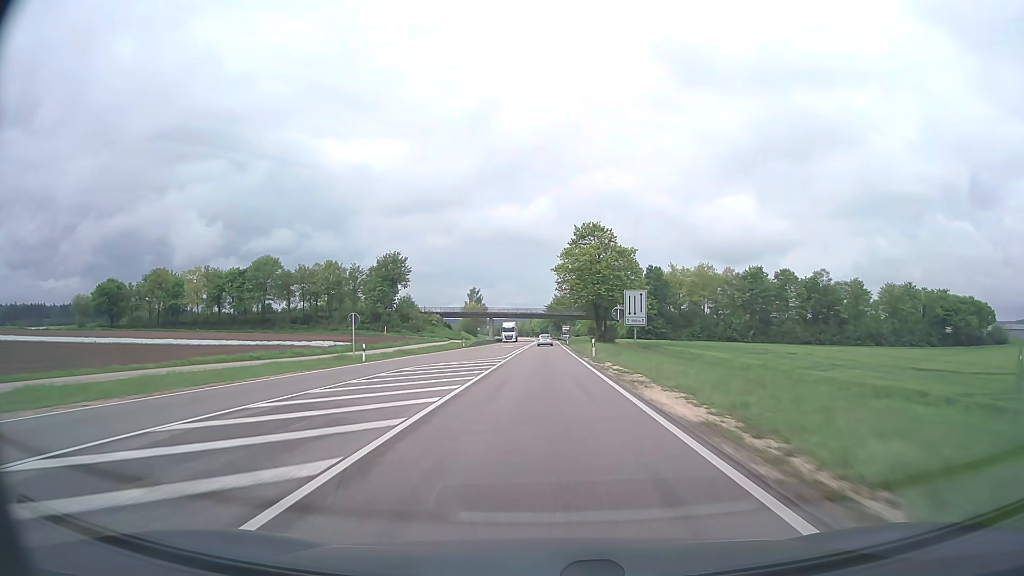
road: trunk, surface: asphalt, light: Day
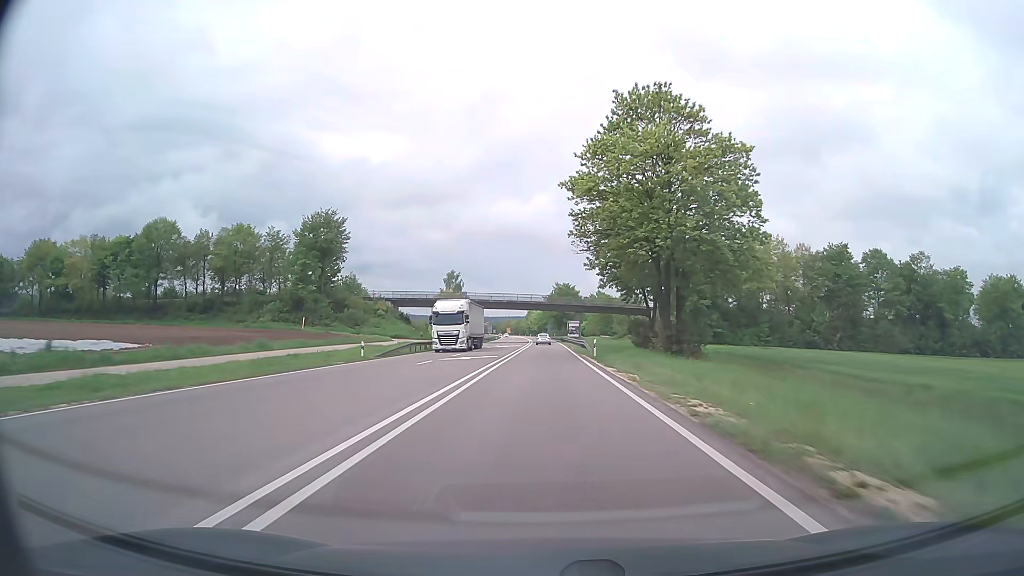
(+0.1, +47.5) m; 0°
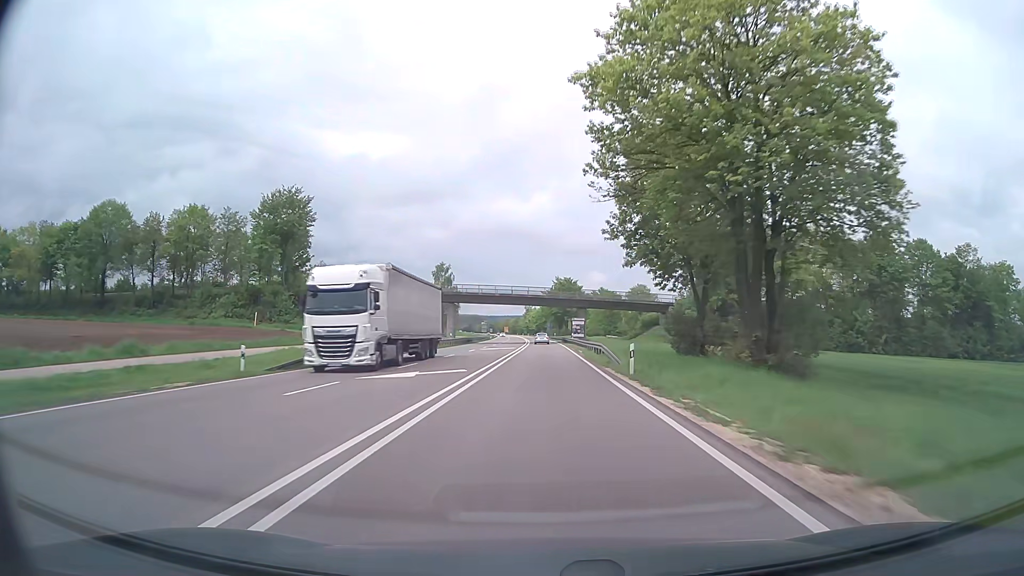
(0.0, +15.8) m; 0°
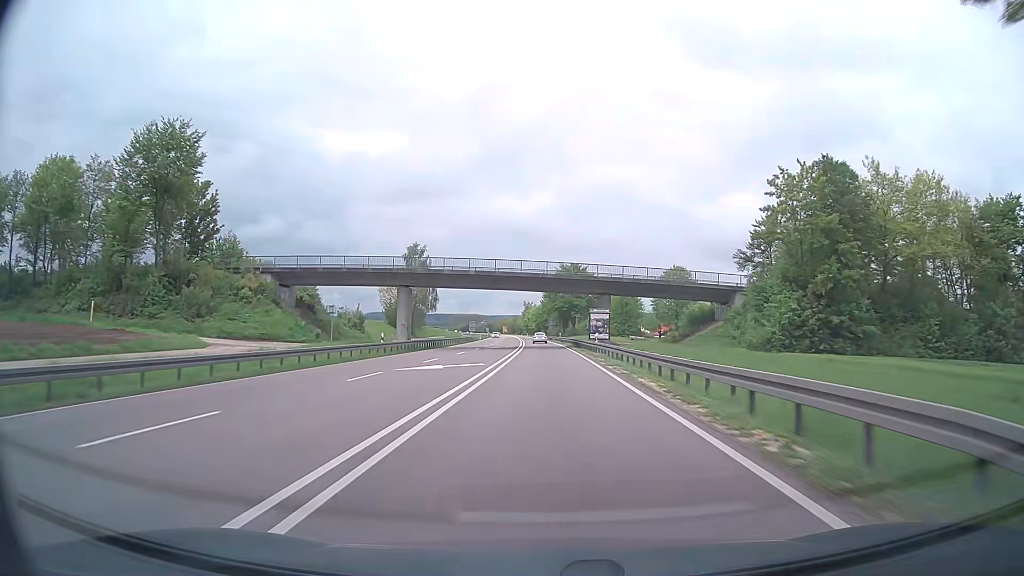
(0.0, +31.7) m; 0°
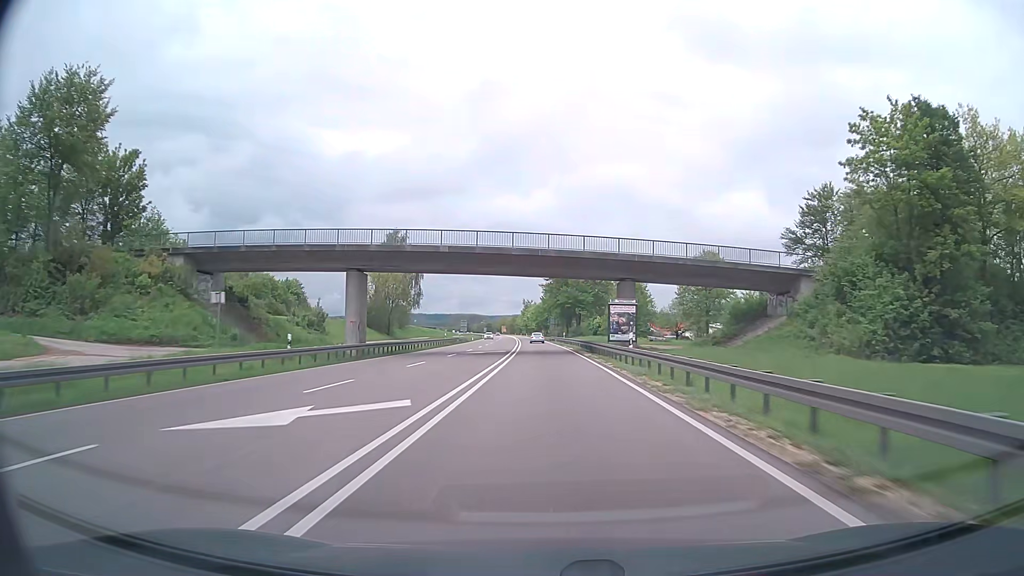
(-0.1, +15.9) m; -1°
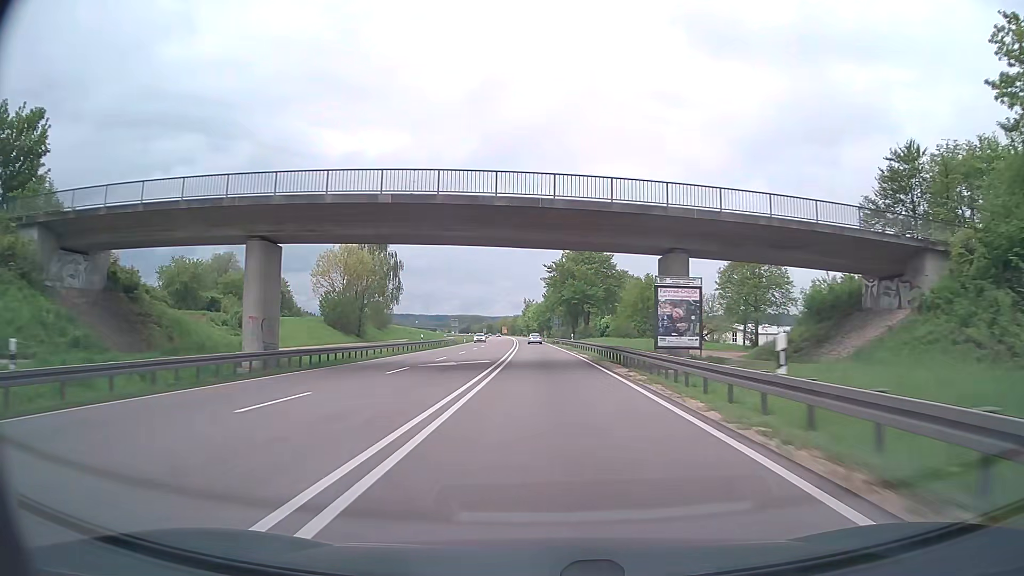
(0.0, +15.9) m; 0°
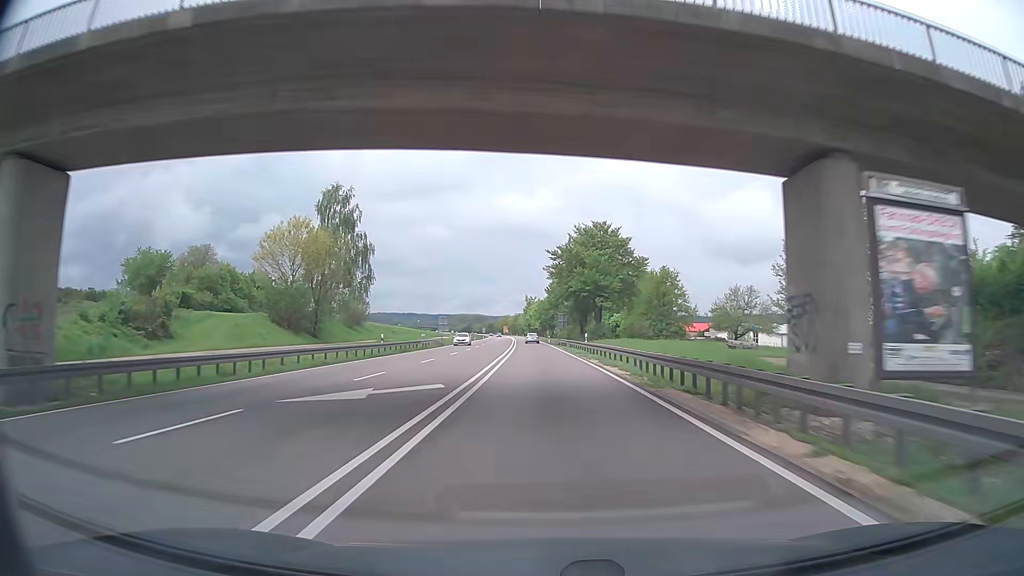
(0.0, +15.9) m; 0°
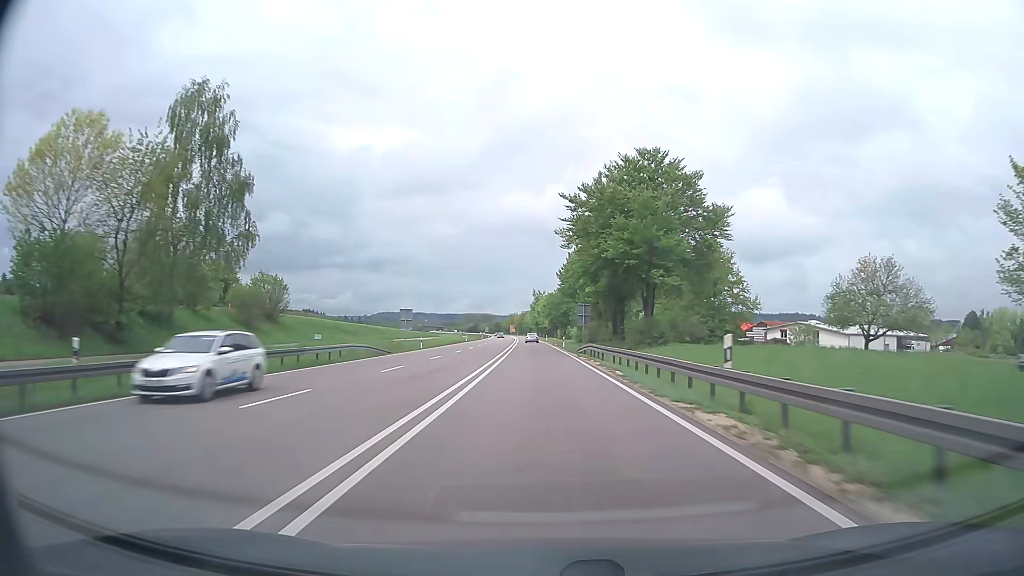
(-0.1, +31.7) m; -1°
(0, +10) (0, +20) (0, +30) (0, +40) (-1, +50) (-1, +60) (-1, +70) (-2, +80) (-2, +90) (-2, +100) m
